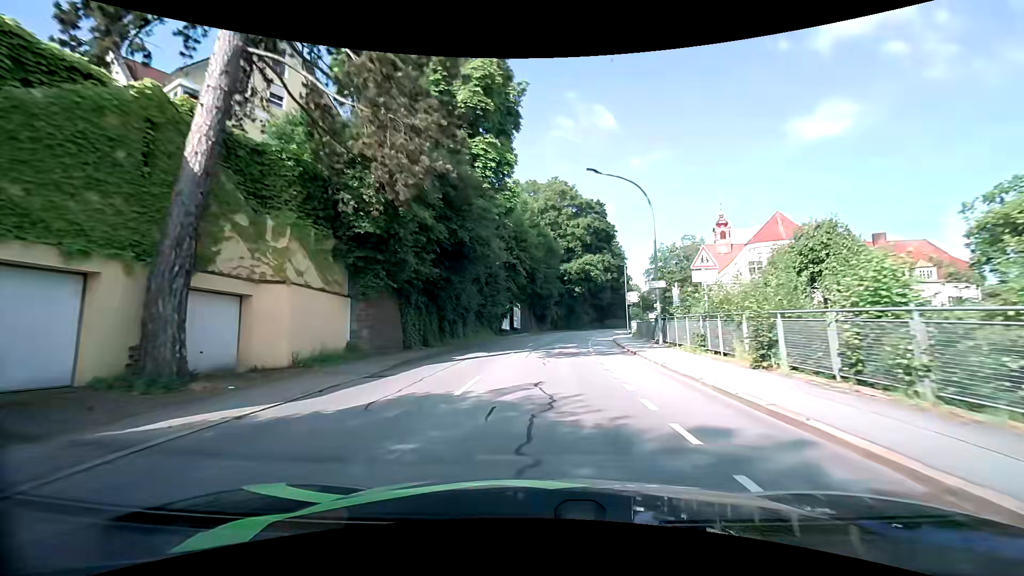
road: tertiary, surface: asphalt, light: Day
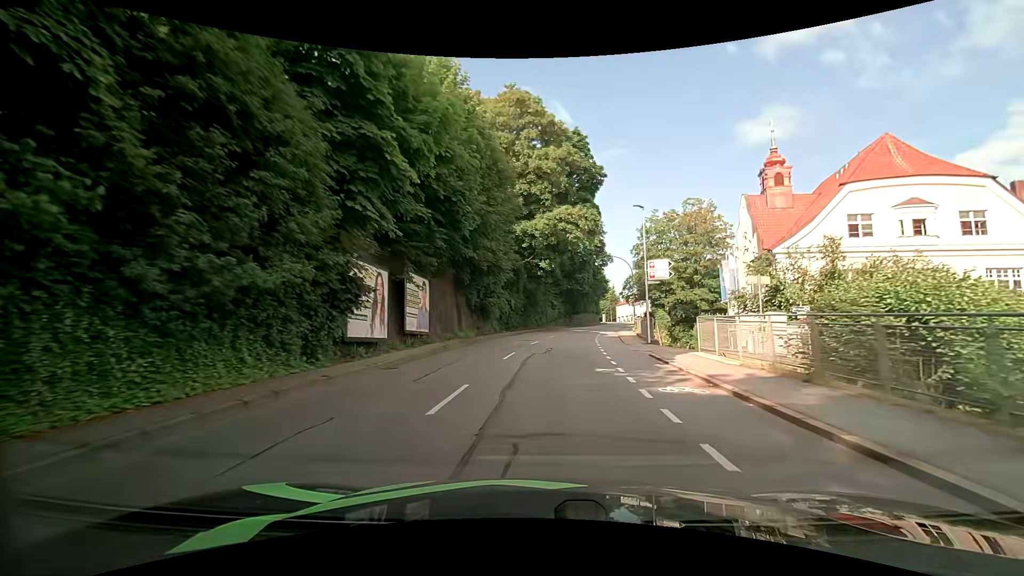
(+1.2, +29.2) m; +5°
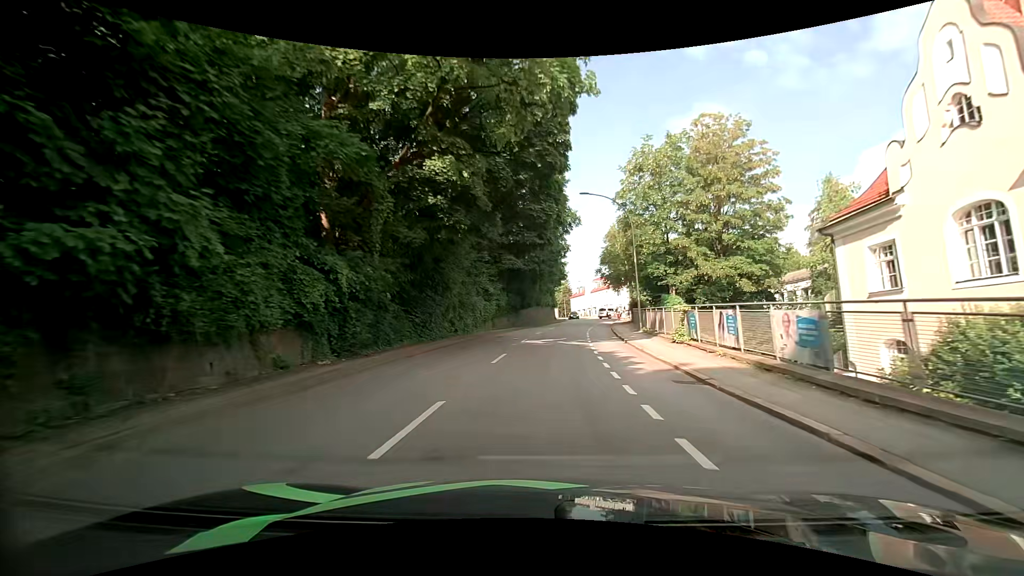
(+1.6, +28.9) m; +7°
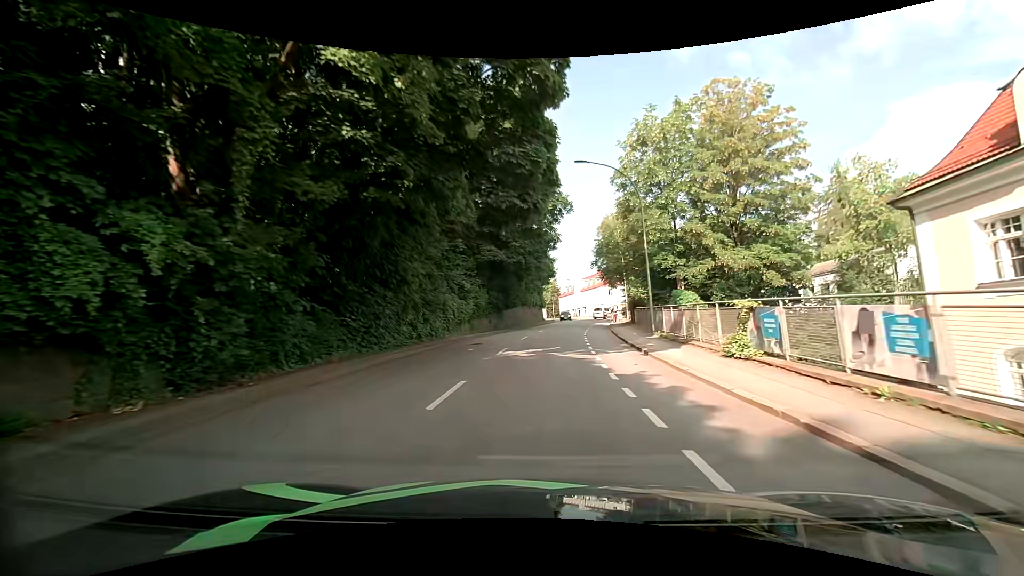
(0.0, +6.6) m; +1°
(0, +10) (+1, +20) (+1, +30) (+2, +40) (+4, +50) (+5, +60) (+6, +70) (+7, +80) (+8, +90) (+7, +100) m
